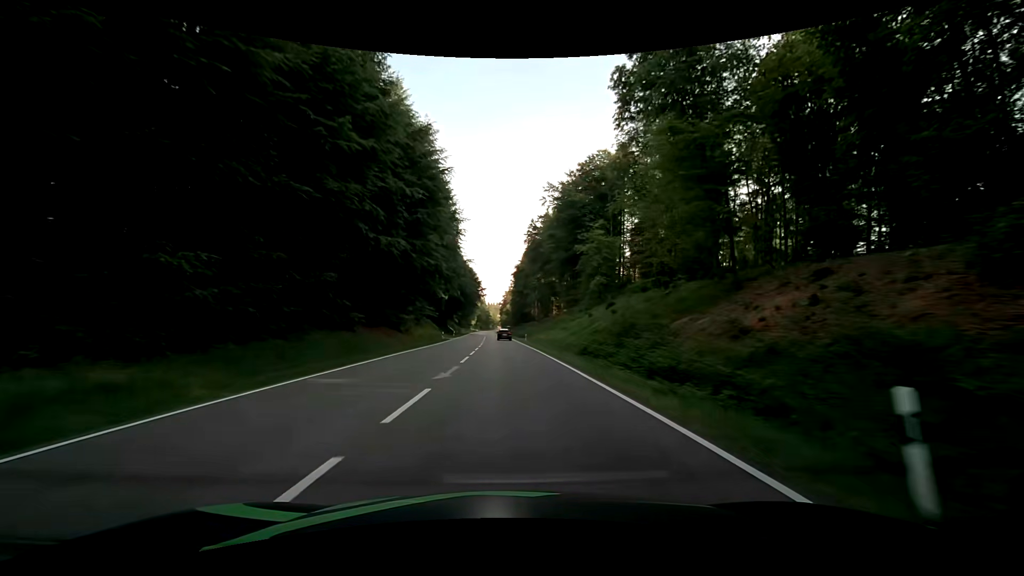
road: secondary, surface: asphalt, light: Day
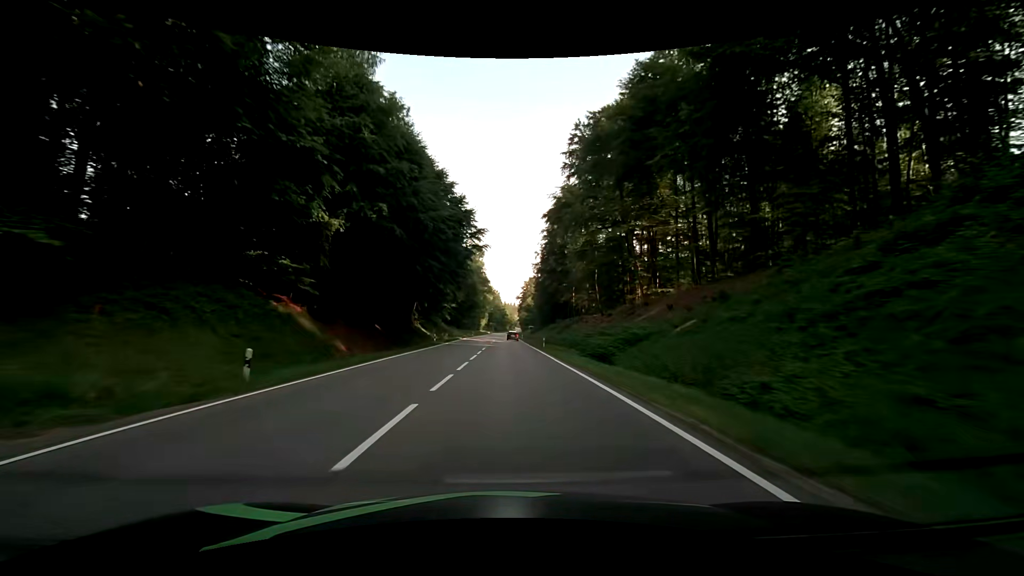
(-1.0, +69.8) m; -2°
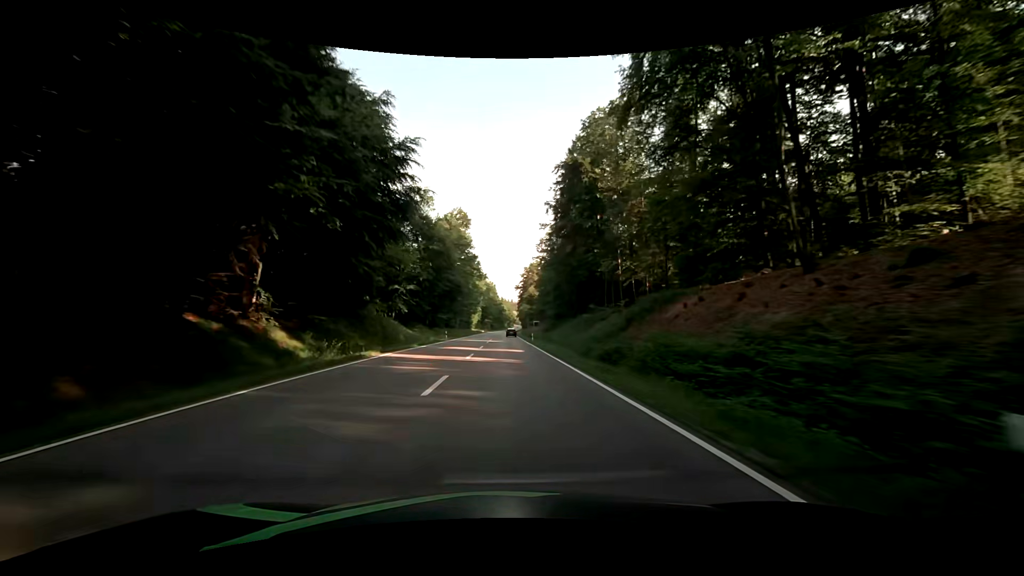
(+0.3, +43.9) m; +1°
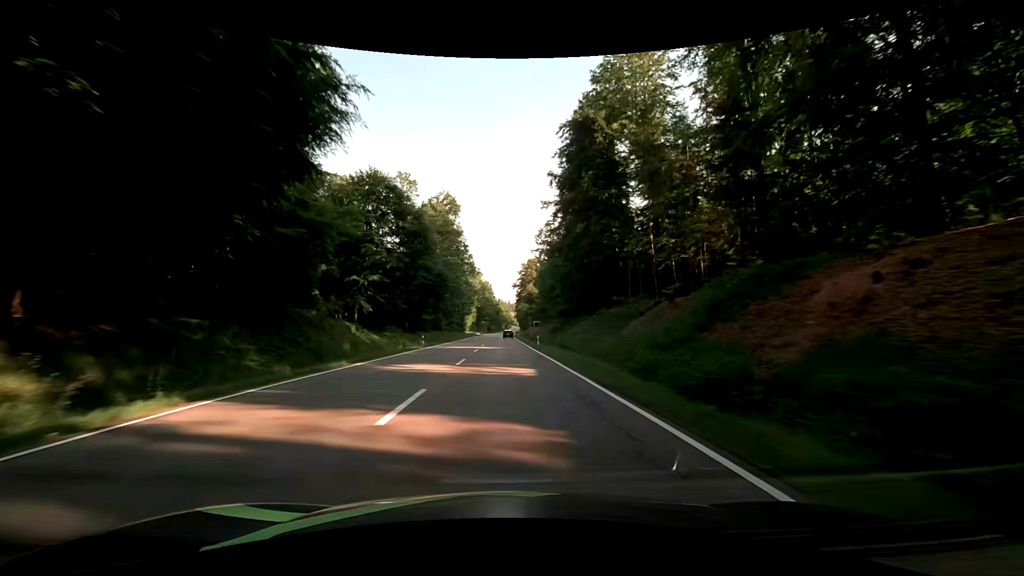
(-0.1, +14.8) m; -1°
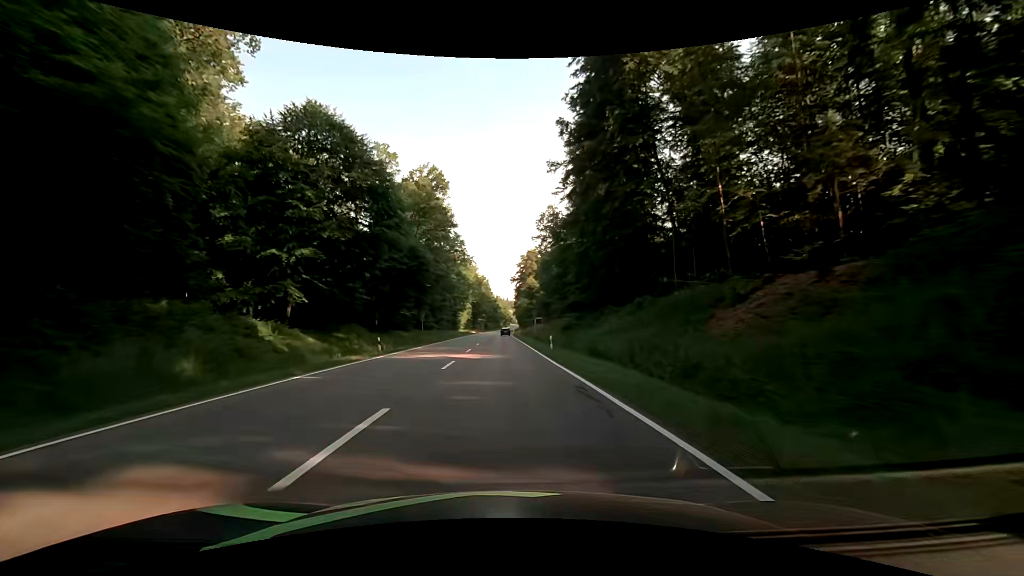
(+0.1, +14.9) m; -1°
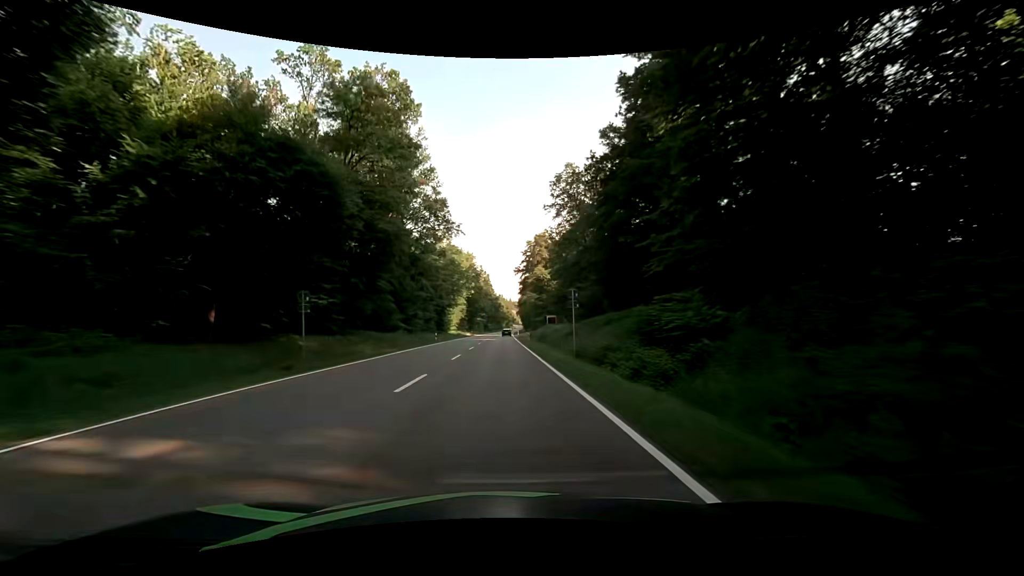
(+0.4, +29.8) m; +1°
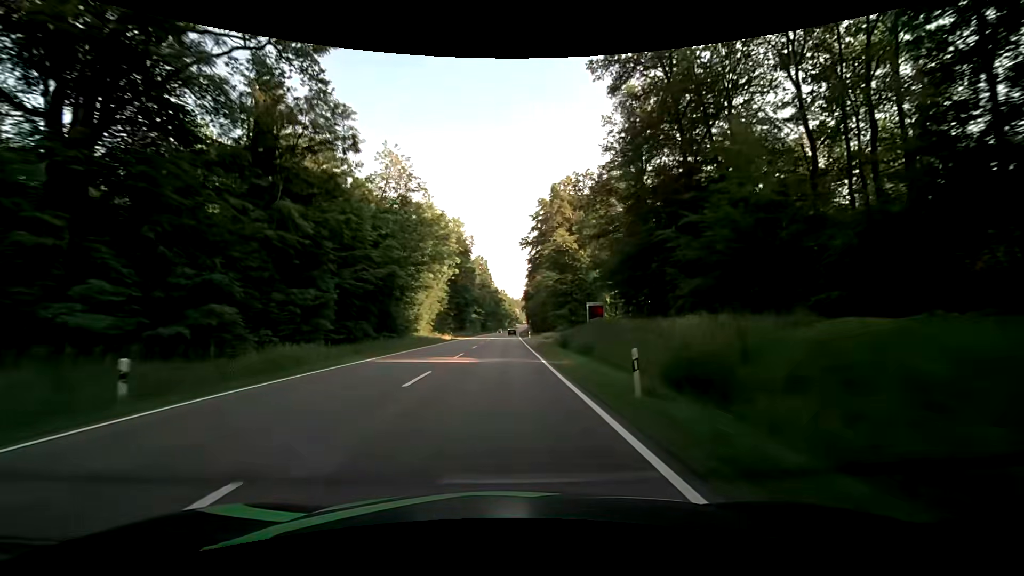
(-0.1, +44.7) m; 0°
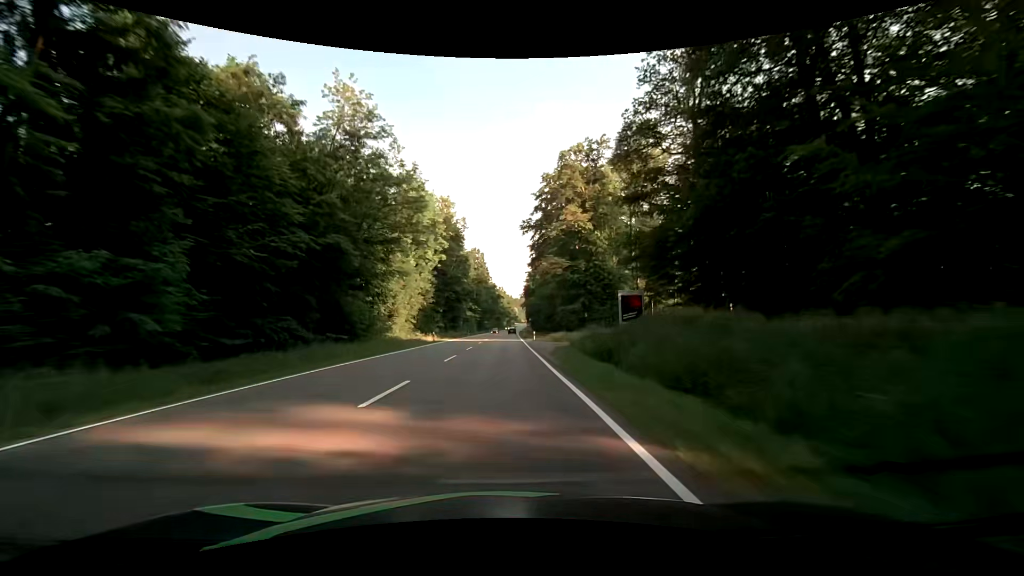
(+0.1, +14.9) m; 0°
(0, +10) (0, +20) (0, +30) (0, +40) (0, +50) (0, +60) (0, +70) (0, +80) (0, +90) (0, +100) m
